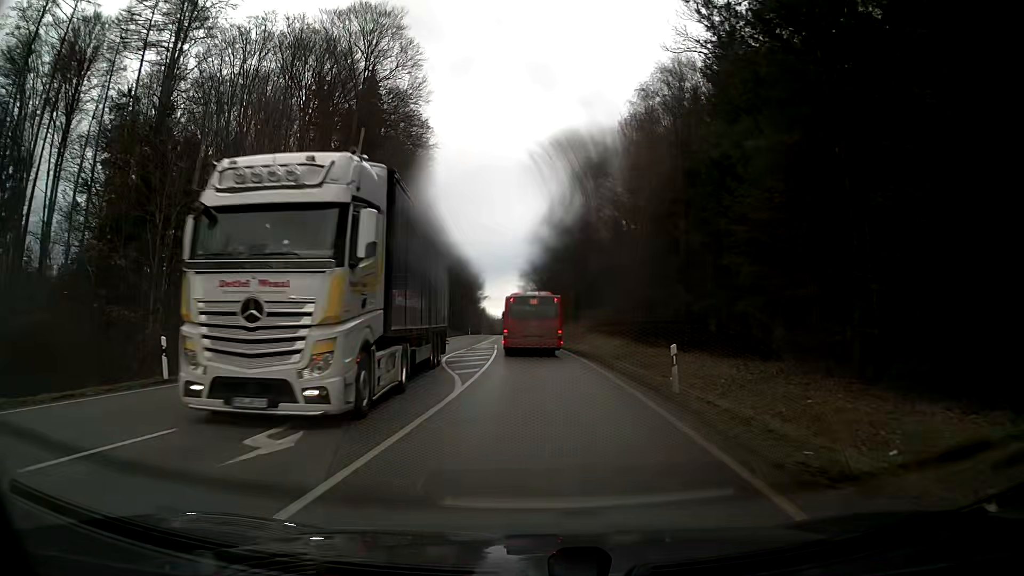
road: secondary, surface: asphalt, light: Day
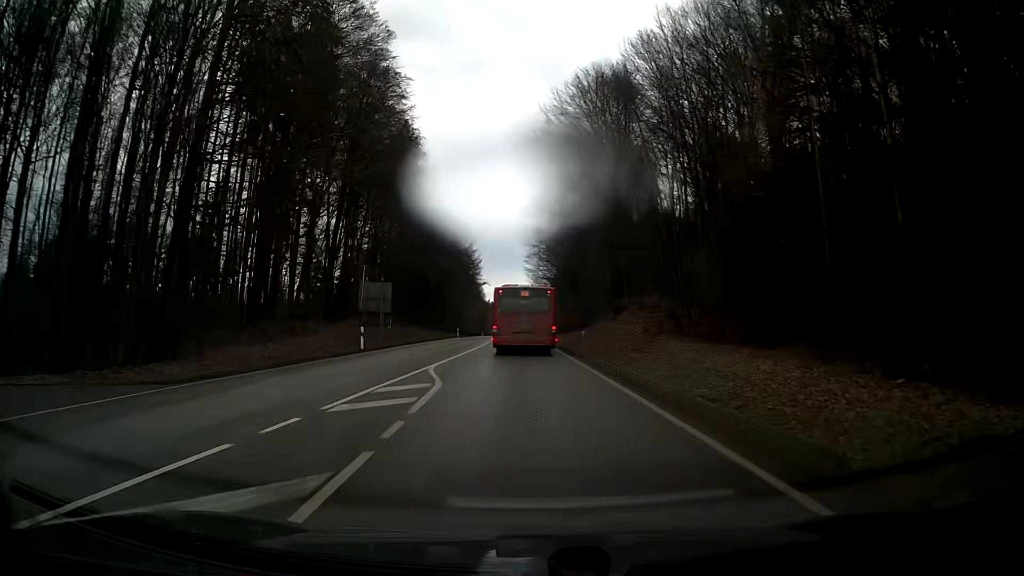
(-0.2, +30.1) m; -1°
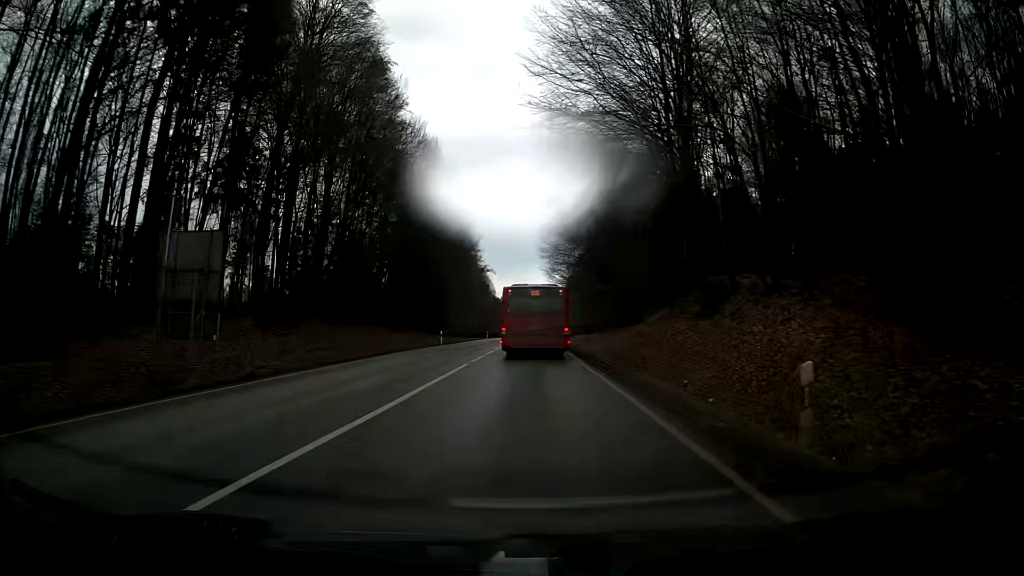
(-0.3, +23.6) m; -2°
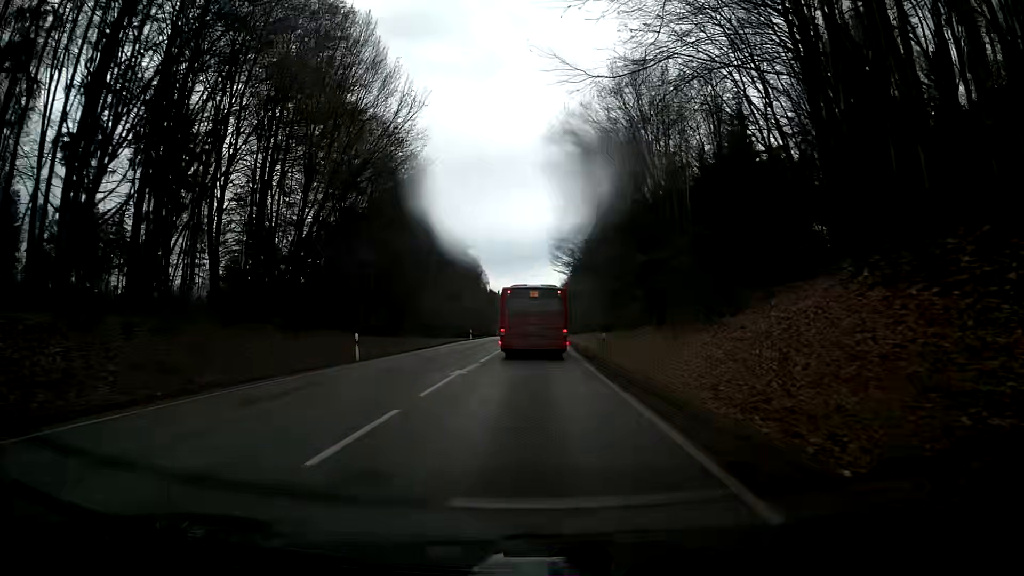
(0.0, +23.5) m; +1°
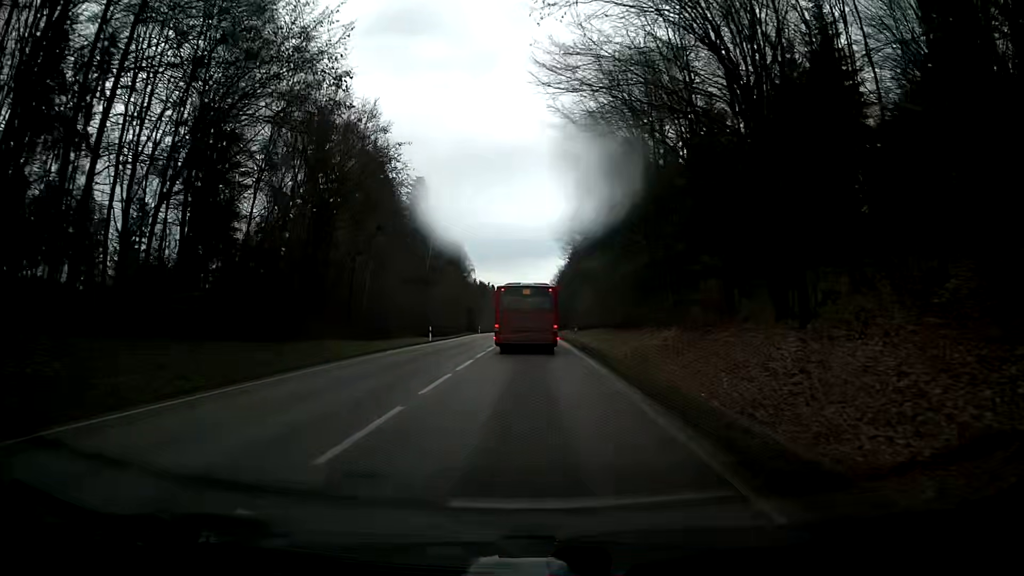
(+0.3, +23.7) m; +1°
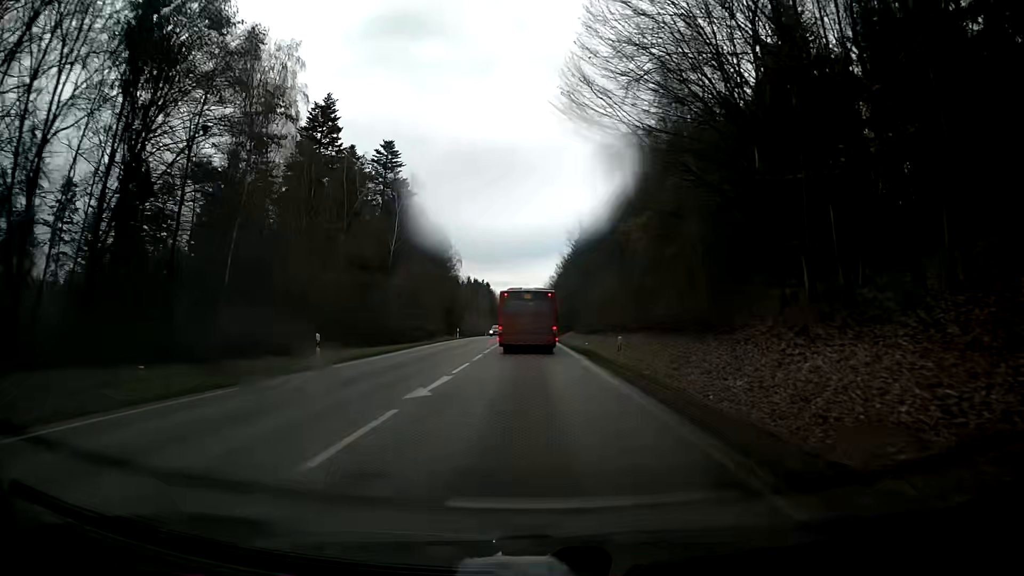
(-0.2, +24.5) m; -1°
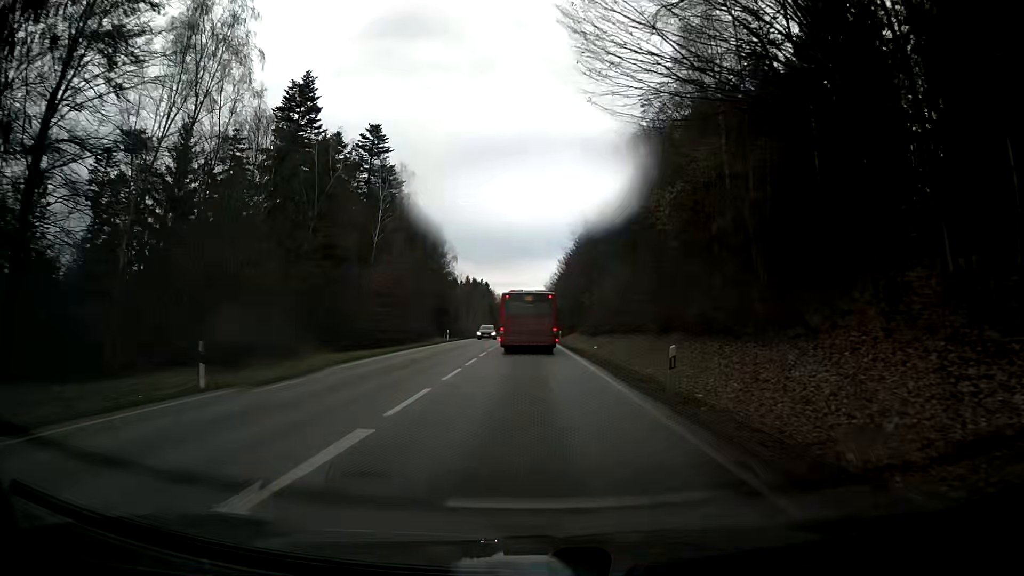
(0.0, +8.5) m; 0°
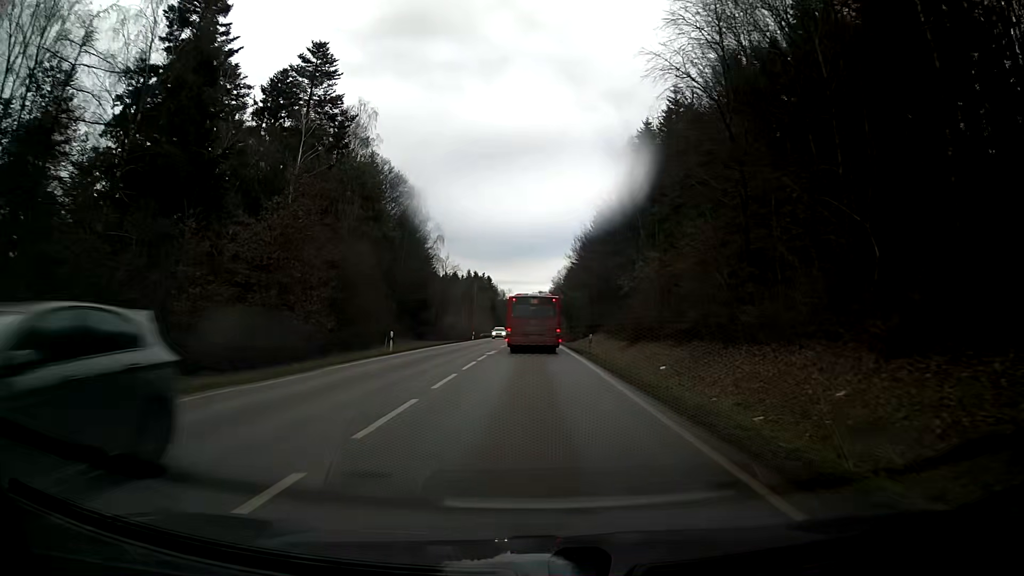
(0.0, +26.5) m; 0°
(0, +10) (0, +20) (0, +30) (0, +40) (0, +50) (0, +60) (0, +70) (0, +80) (0, +90) (0, +100) m
